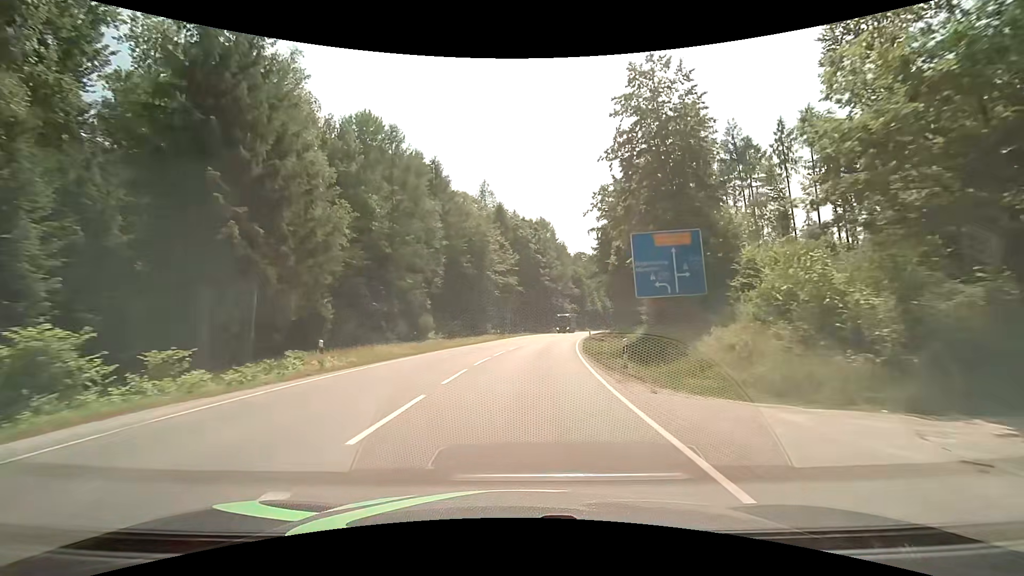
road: secondary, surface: asphalt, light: Day
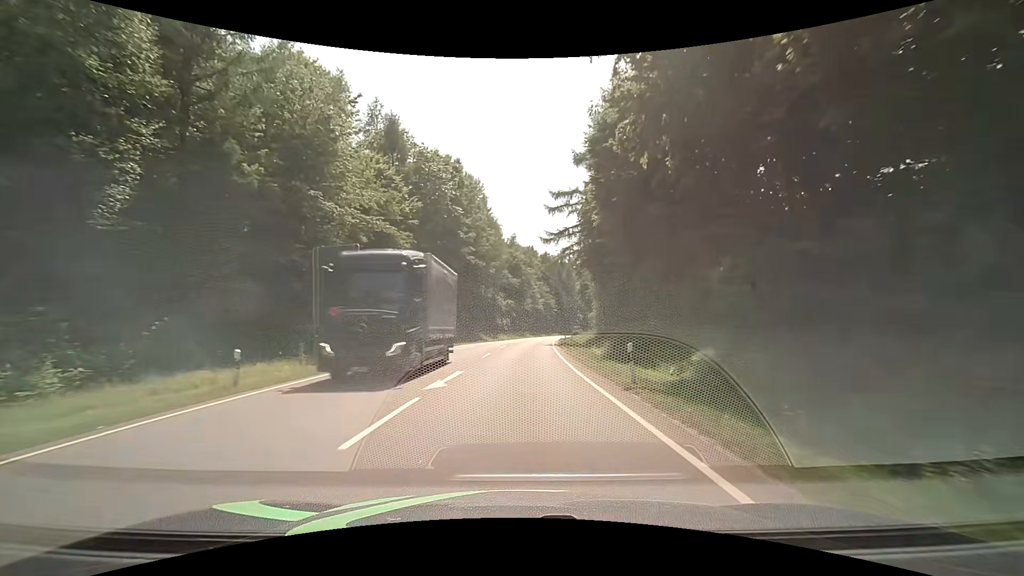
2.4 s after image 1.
(+2.7, +42.2) m; +8°
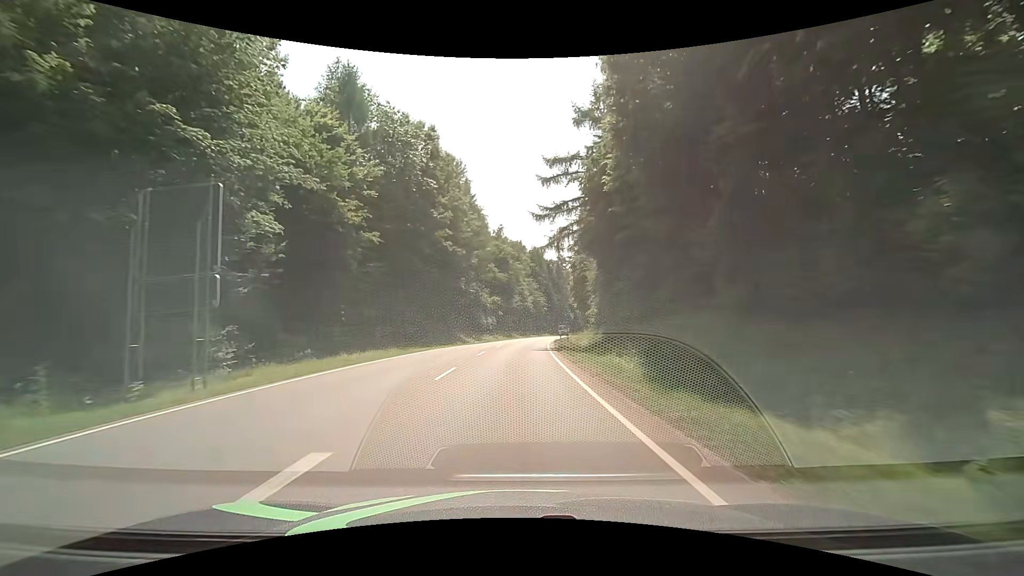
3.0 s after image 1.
(+0.2, +10.6) m; +2°
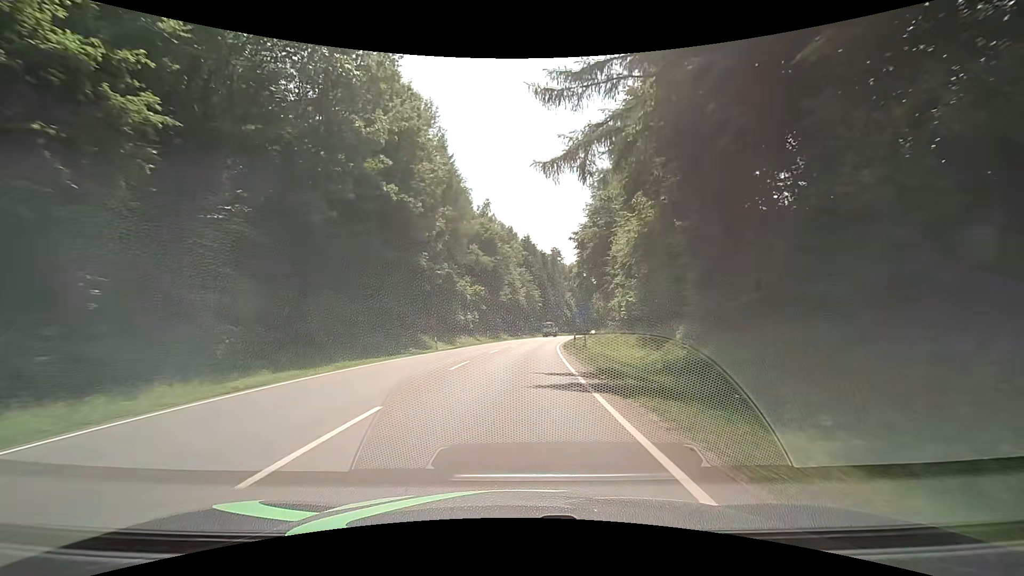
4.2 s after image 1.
(+0.3, +21.3) m; +1°
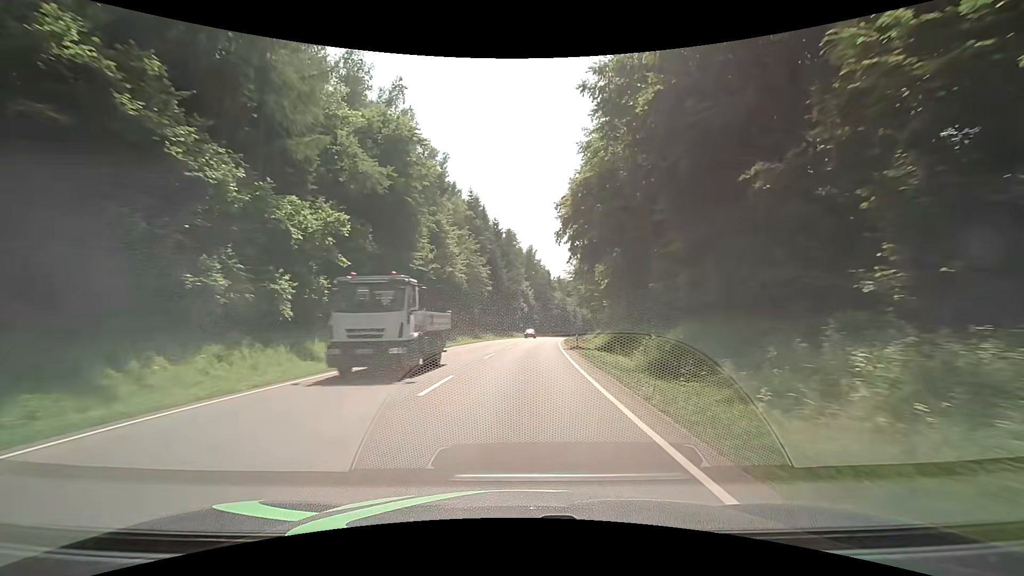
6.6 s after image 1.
(+1.6, +42.5) m; +6°
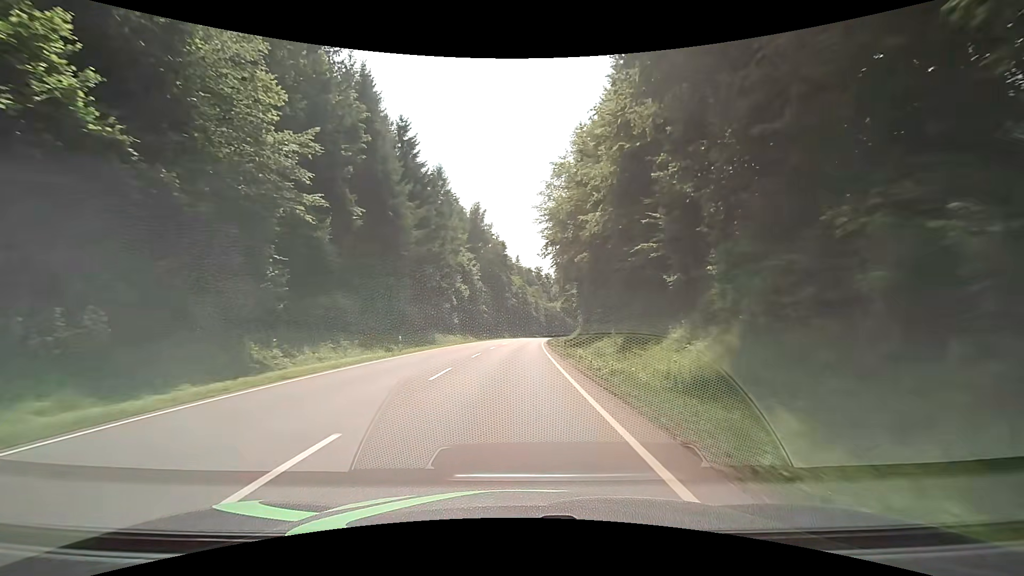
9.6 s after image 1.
(+2.8, +53.6) m; +5°
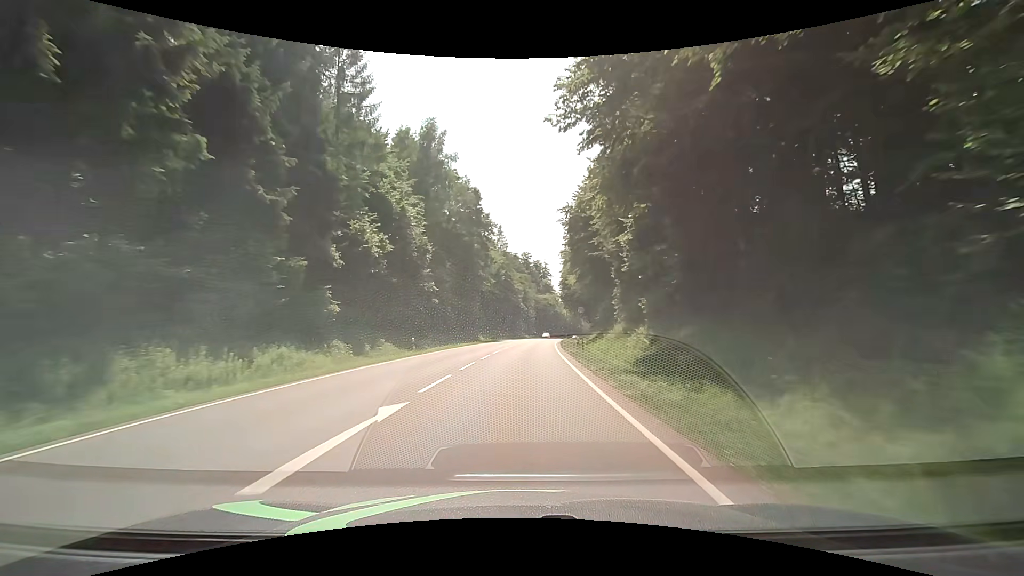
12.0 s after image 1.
(+0.6, +43.5) m; +2°
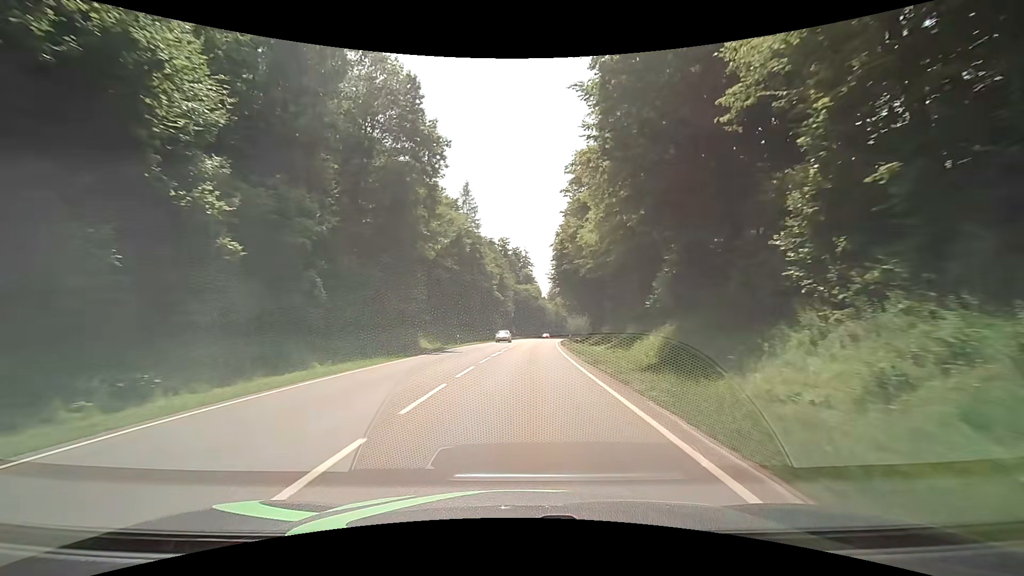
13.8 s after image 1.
(+0.9, +32.8) m; +3°
(0, +10) (0, +20) (+1, +30) (+1, +40) (+2, +50) (+3, +60) (+4, +70) (+5, +80) (+6, +90) (+8, +100) m
